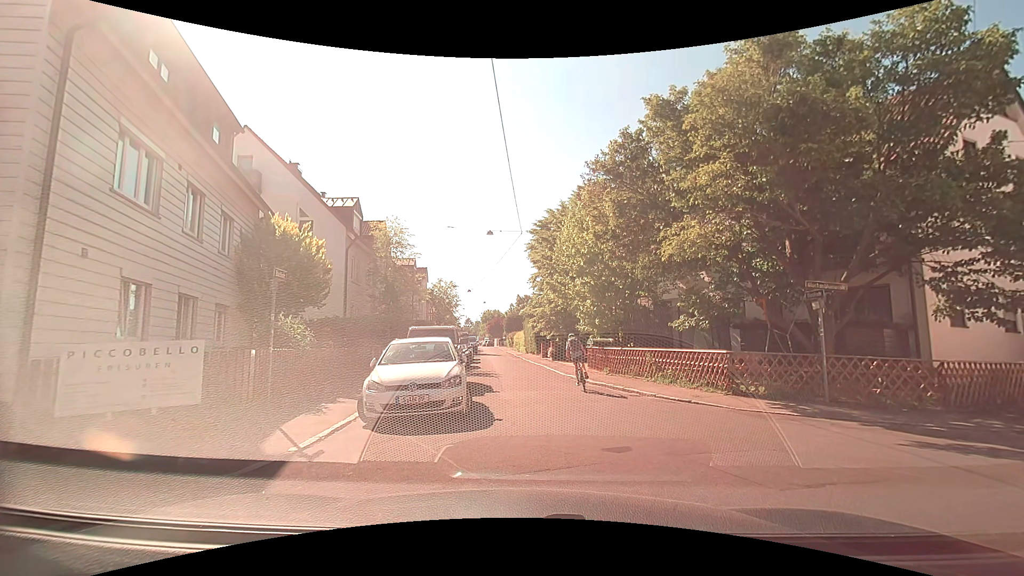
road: residential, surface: asphalt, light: Day
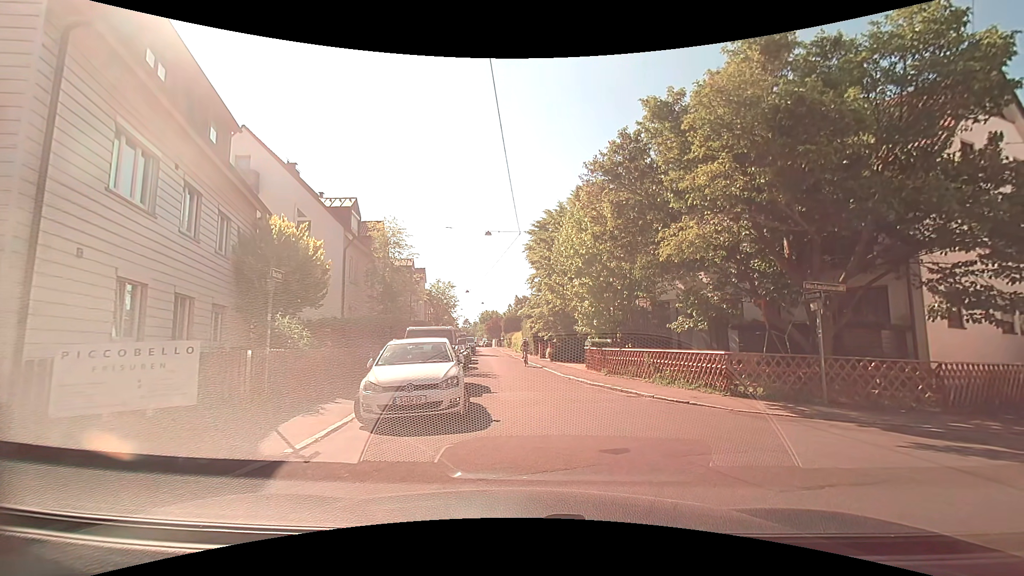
(0.0, 0.0) m; 0°
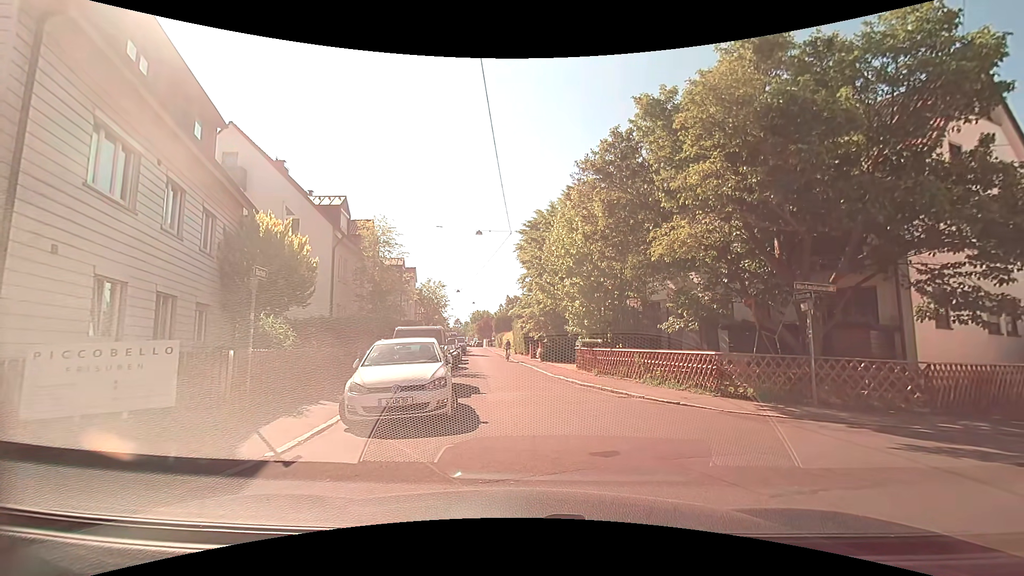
(0.0, +0.2) m; 0°
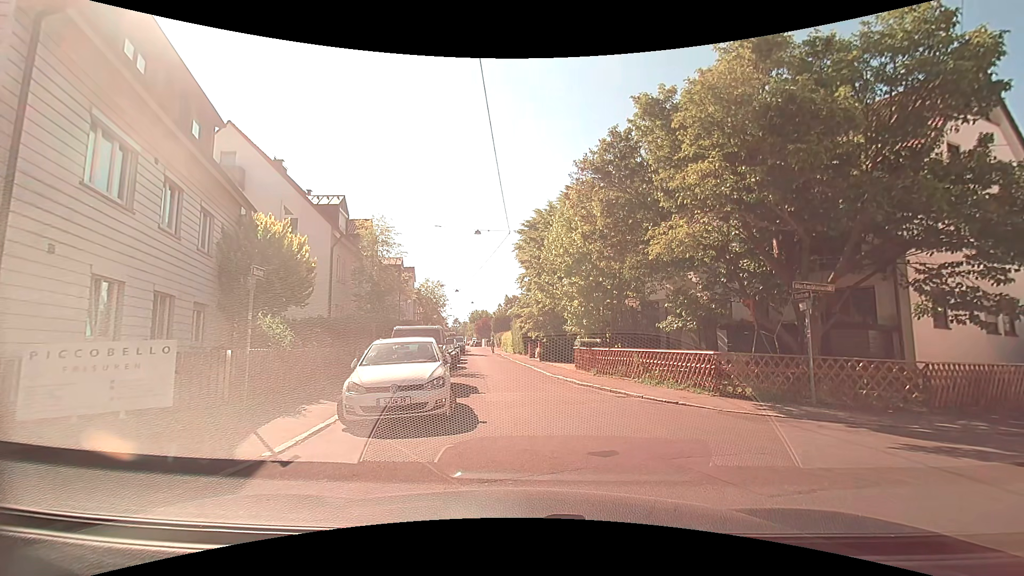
(0.0, +0.1) m; 0°
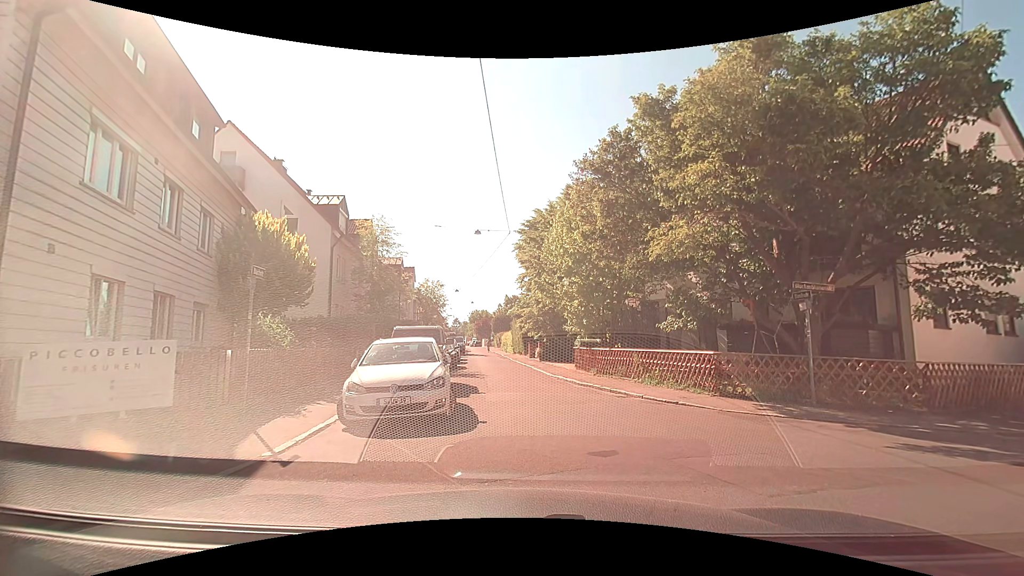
(0.0, 0.0) m; 0°
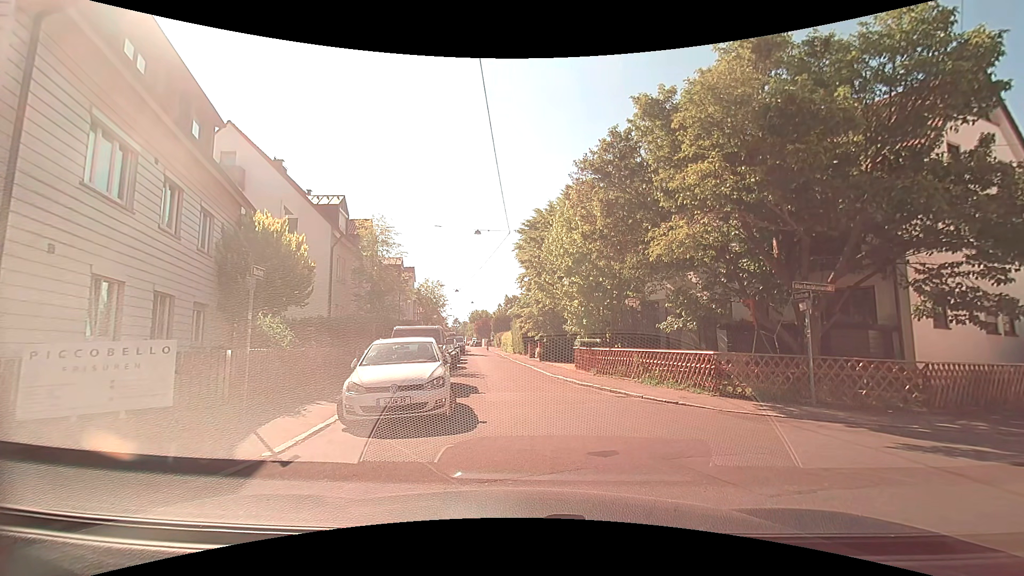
(0.0, 0.0) m; 0°
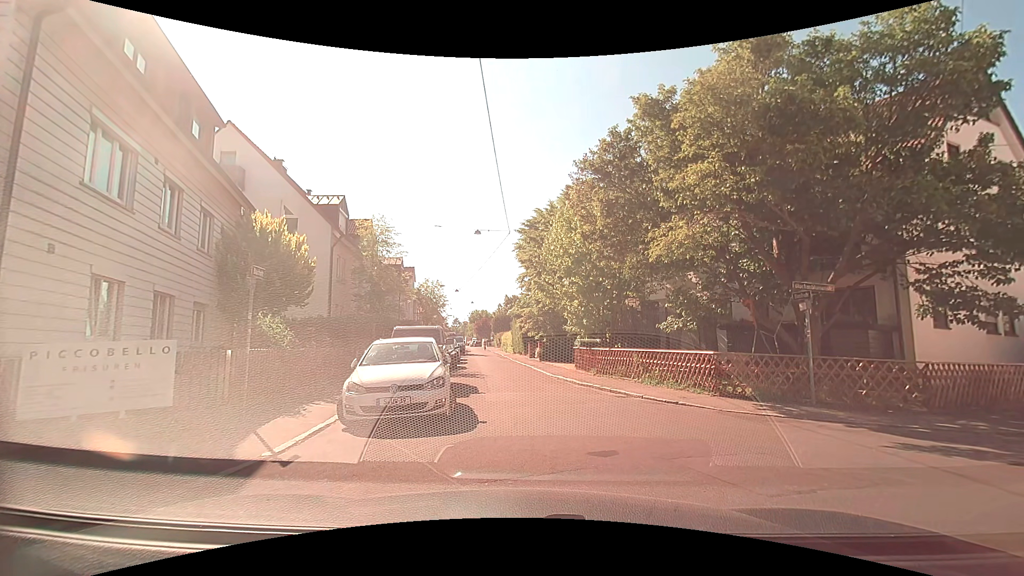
(0.0, 0.0) m; 0°
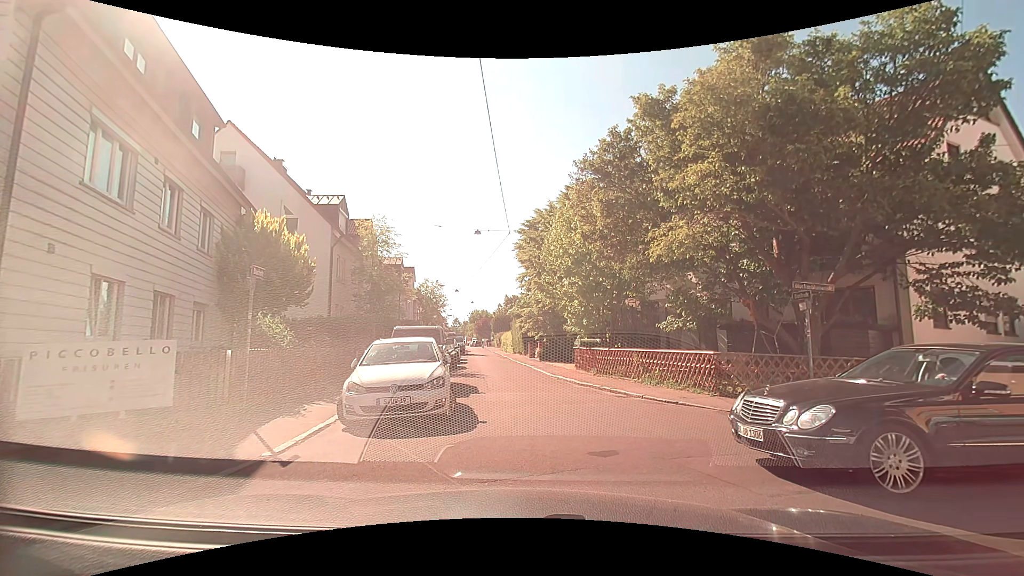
(0.0, 0.0) m; 0°
